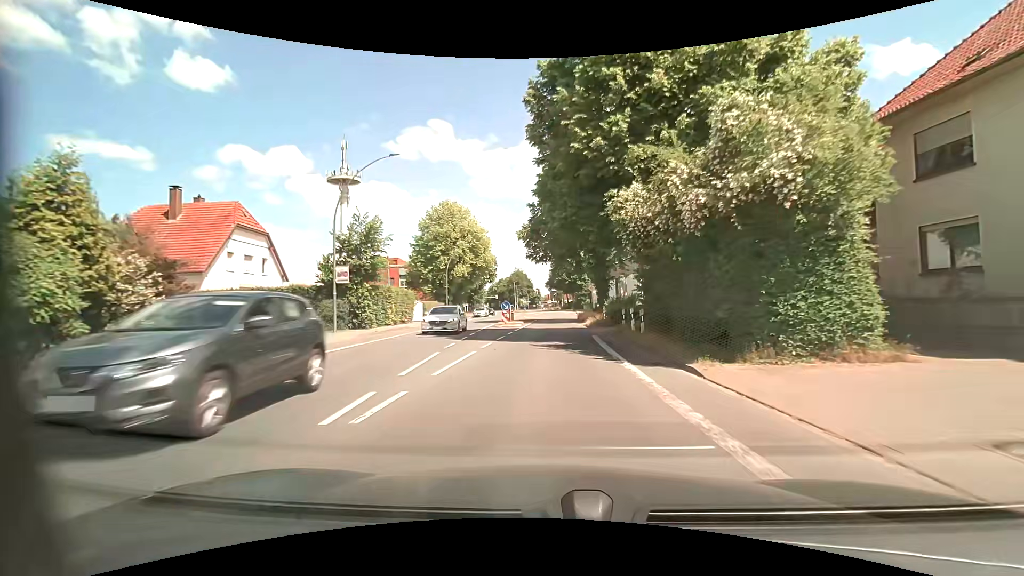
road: primary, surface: asphalt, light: Day
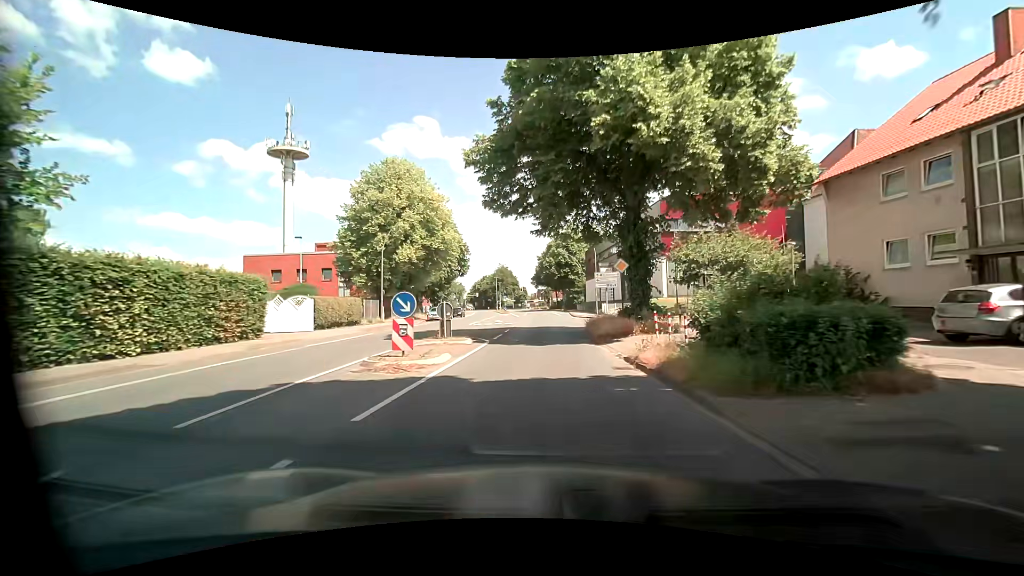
(+0.3, +21.7) m; +2°
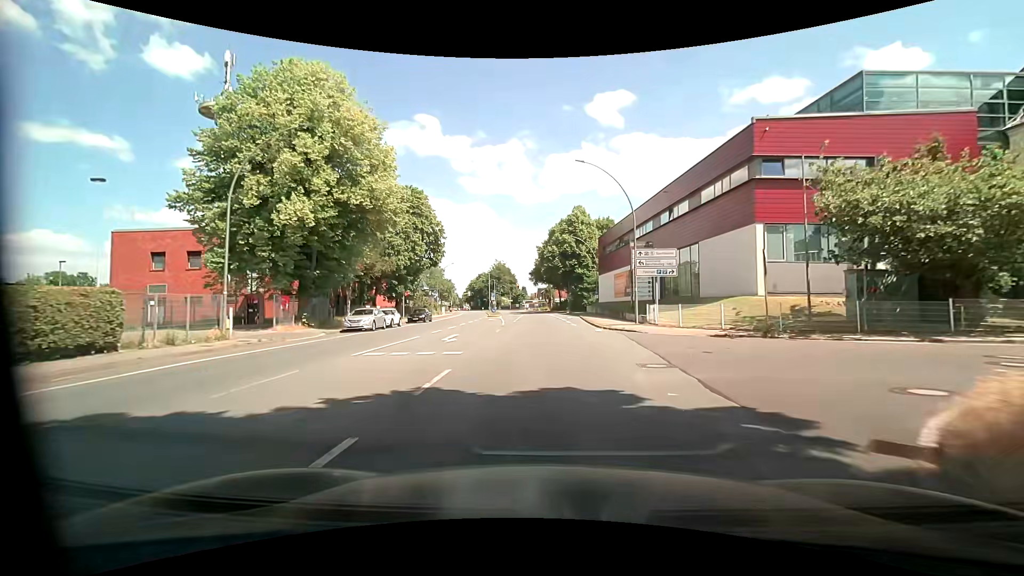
(-0.1, +22.1) m; 0°
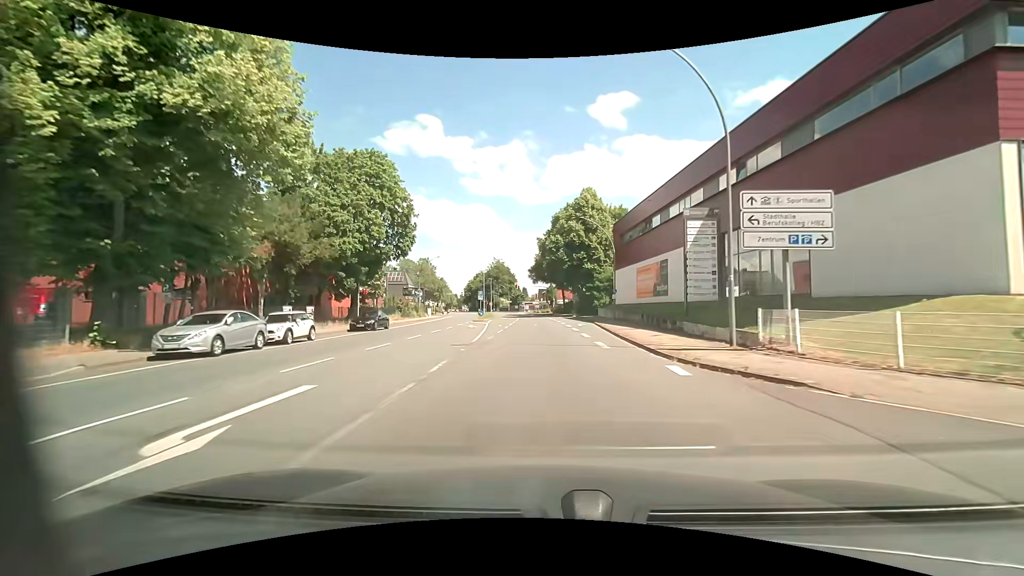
(0.0, +15.0) m; 0°
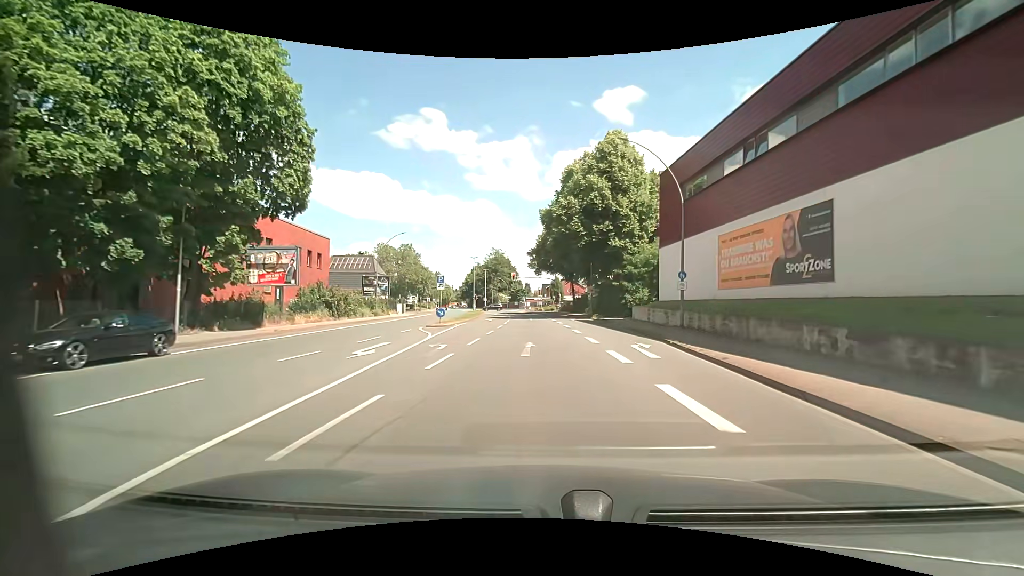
(-0.1, +22.7) m; 0°
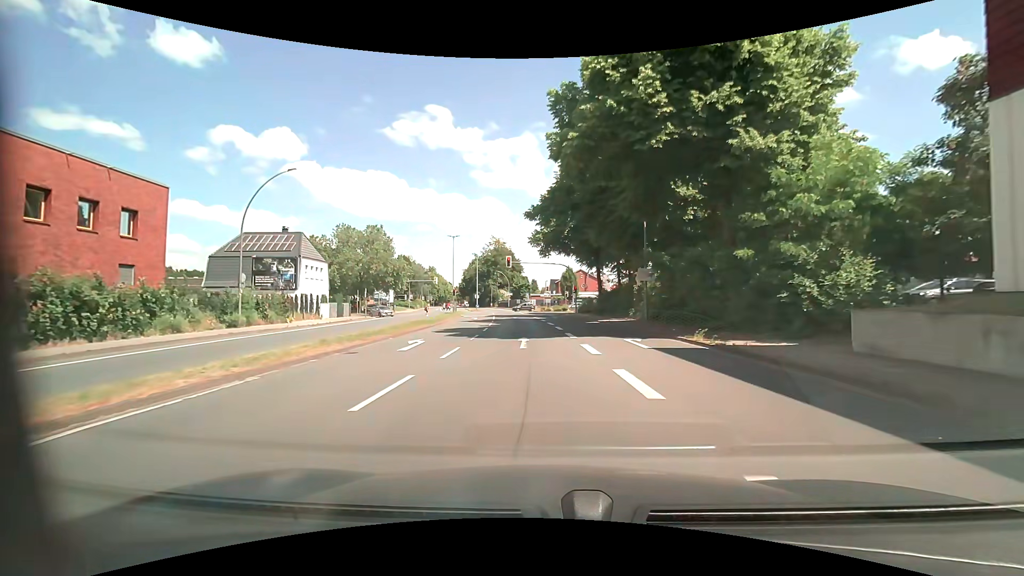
(-0.3, +28.1) m; -1°
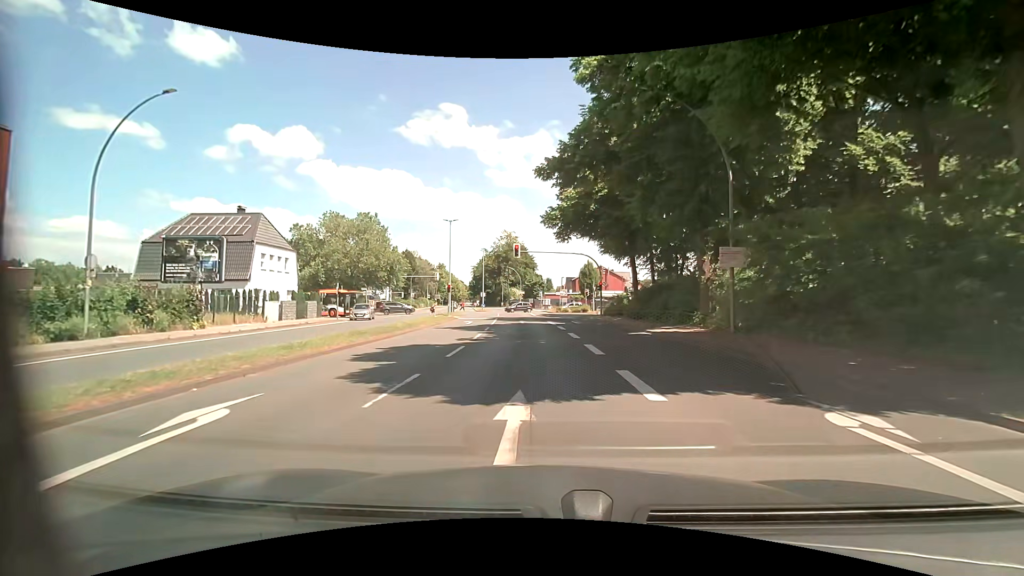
(-0.2, +11.9) m; -2°
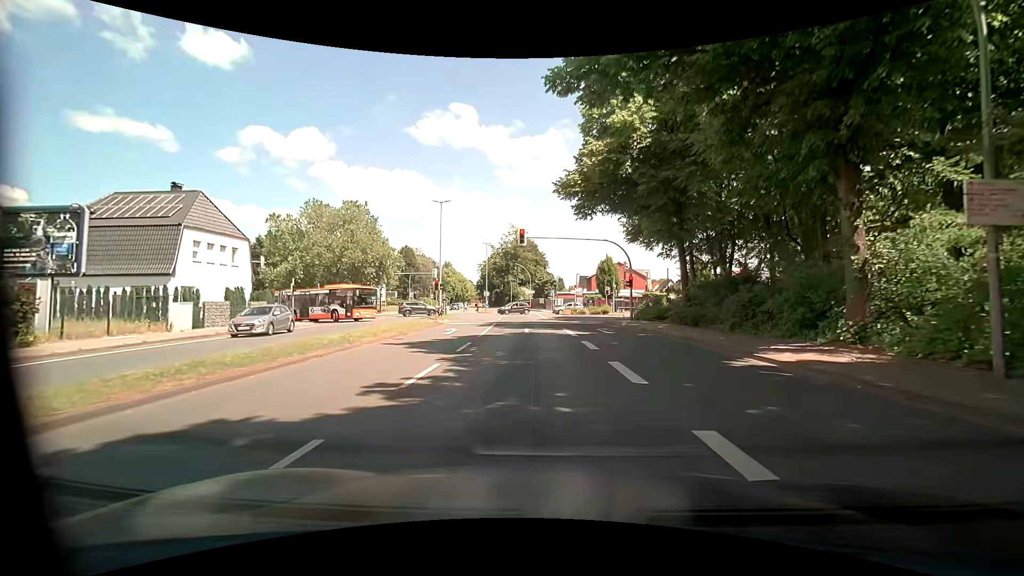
(-0.1, +10.4) m; -2°
